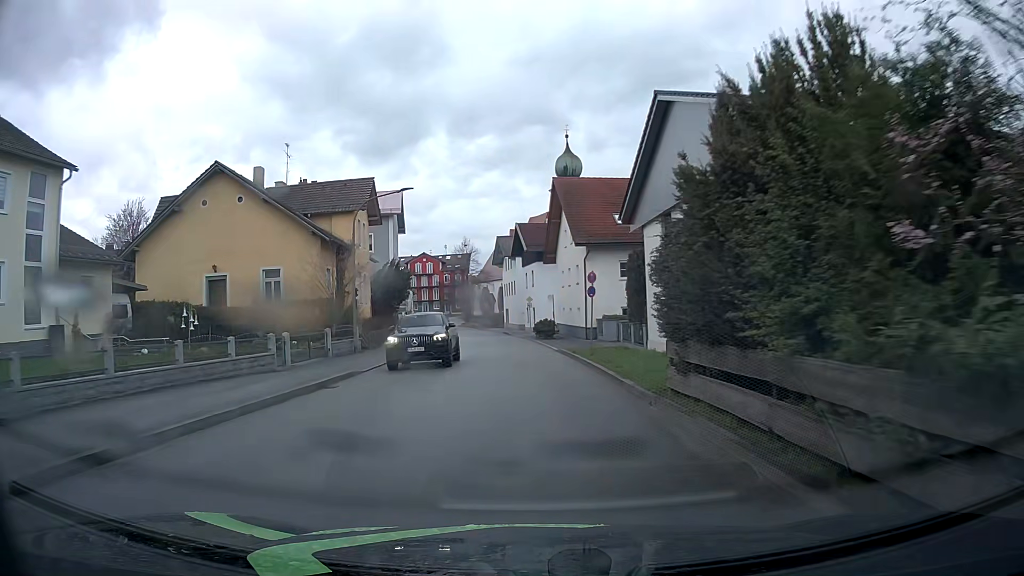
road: unclassified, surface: asphalt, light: Day
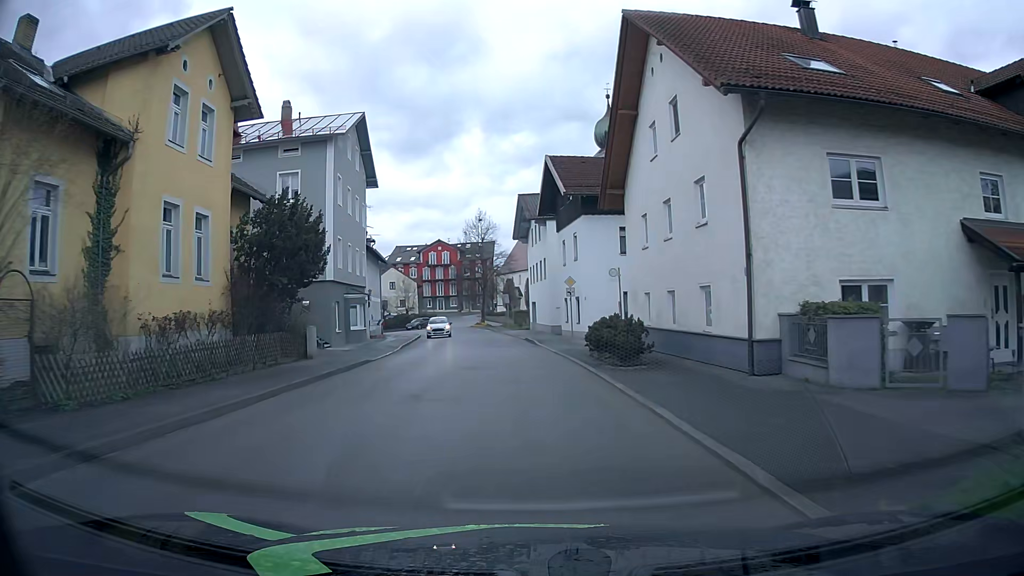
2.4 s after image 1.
(-0.6, +25.1) m; -3°
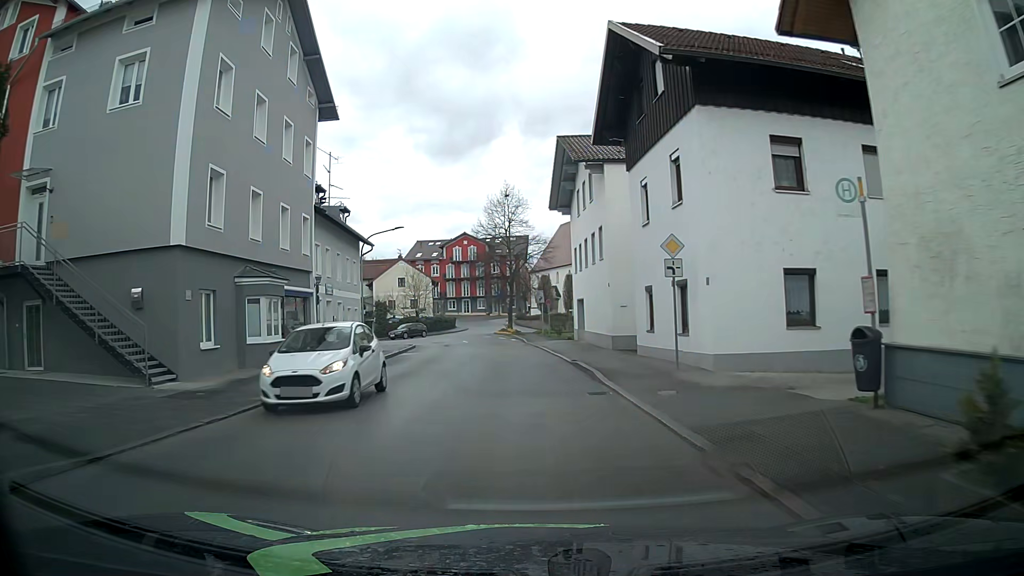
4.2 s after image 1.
(-0.6, +17.7) m; -4°
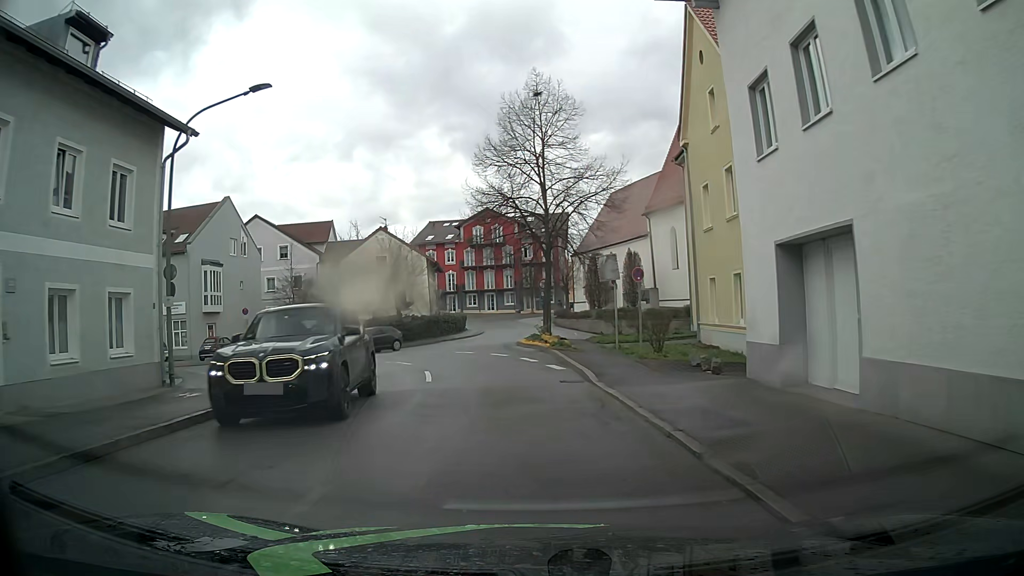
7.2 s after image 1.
(-0.5, +27.0) m; -2°
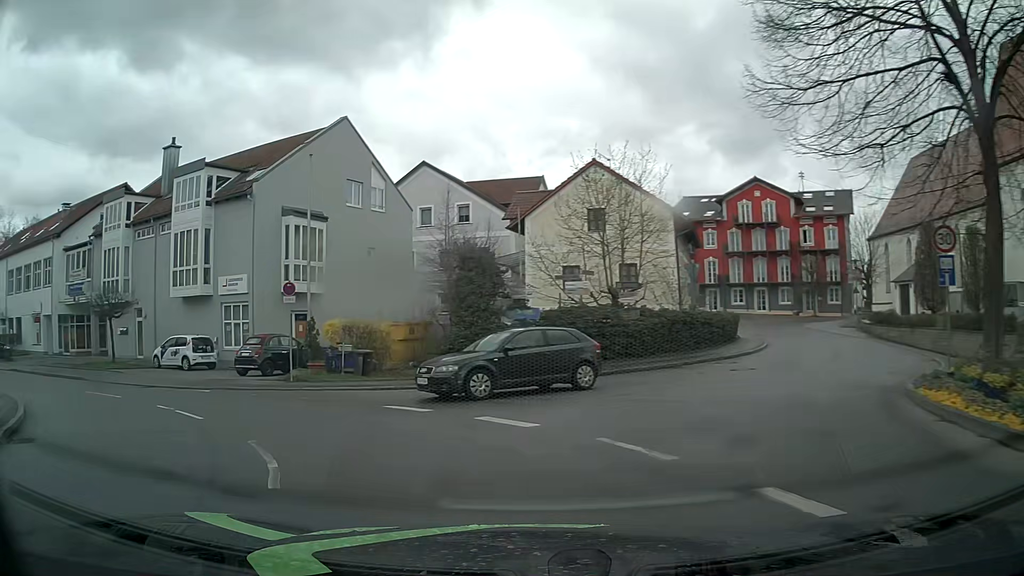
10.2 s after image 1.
(-2.2, +21.6) m; -22°
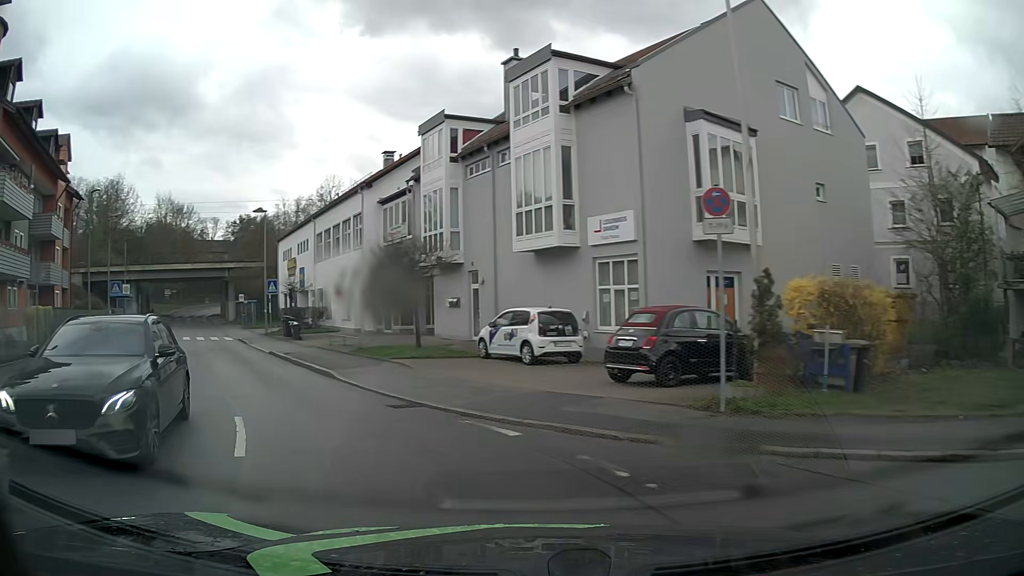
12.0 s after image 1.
(-3.4, +11.1) m; -34°
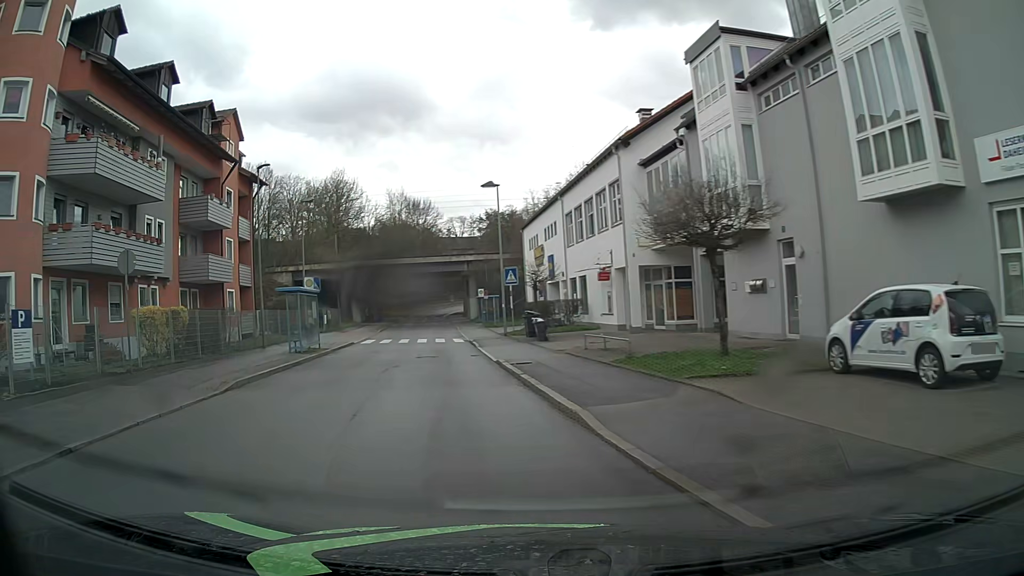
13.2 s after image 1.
(-1.7, +8.2) m; -22°
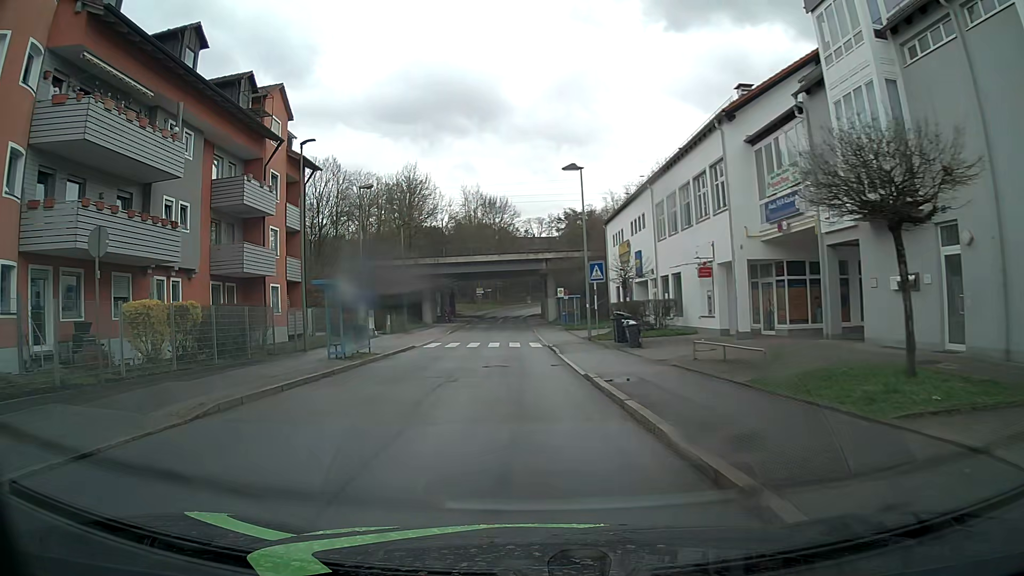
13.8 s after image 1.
(-0.3, +4.5) m; -7°
(0, +10) (-1, +20) (-1, +30) (-1, +40) (-2, +50) (-2, +60) (-2, +70) (-2, +80) (-2, +90) (-2, +100) m
